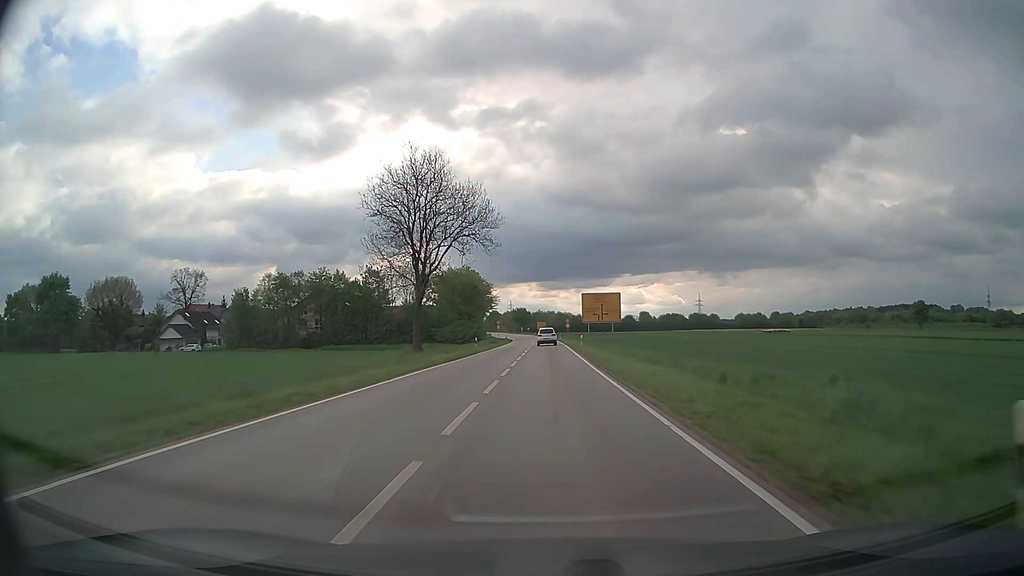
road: secondary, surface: asphalt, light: Day
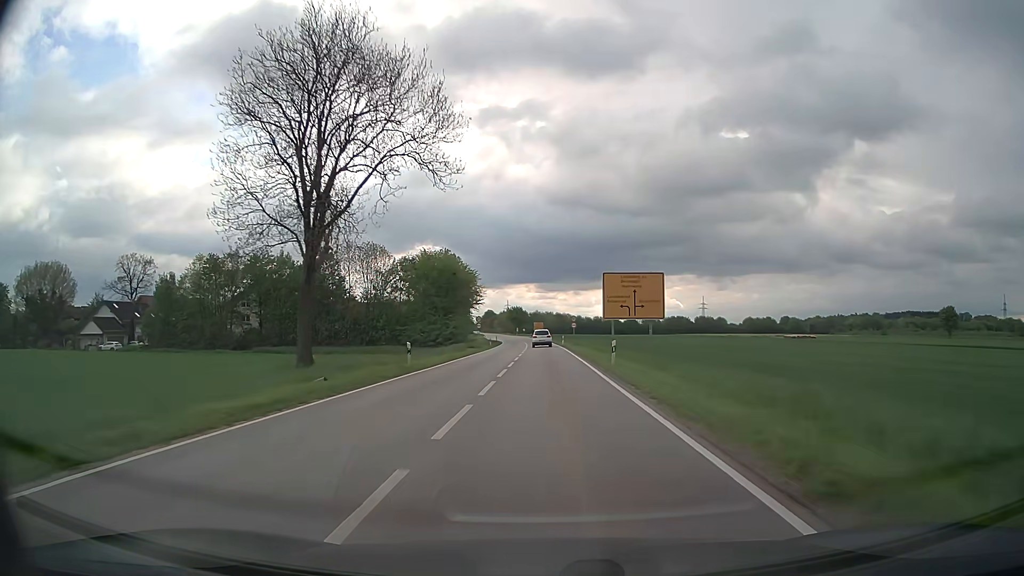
(0.0, +24.5) m; 0°
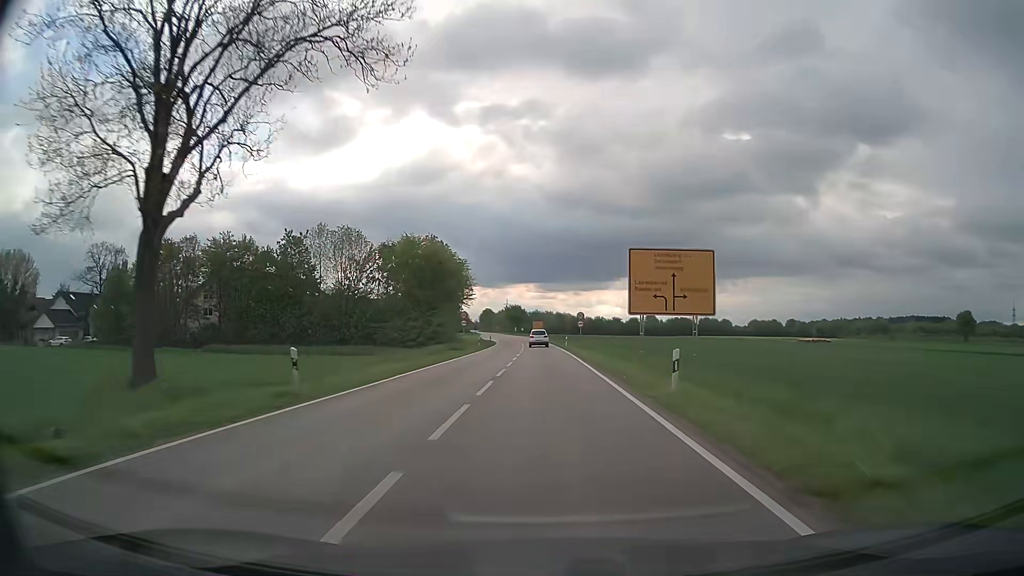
(0.0, +12.2) m; 0°
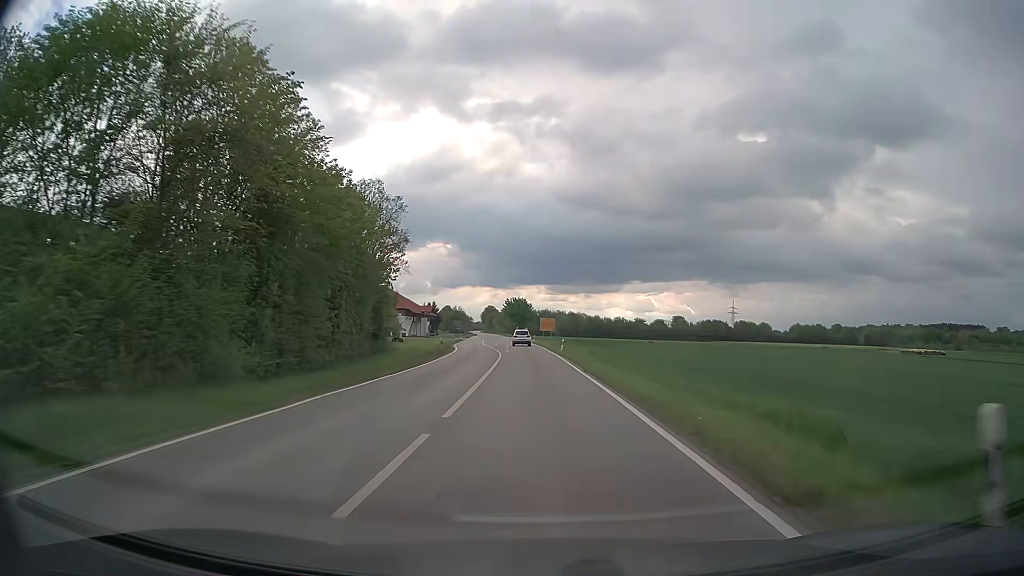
(-0.3, +57.5) m; -1°
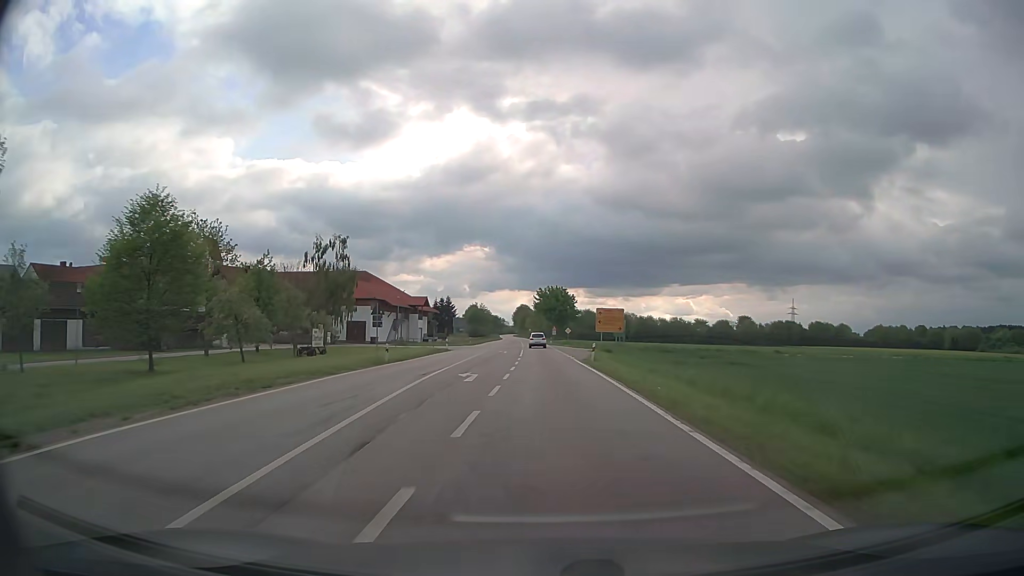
(-1.9, +57.0) m; -3°
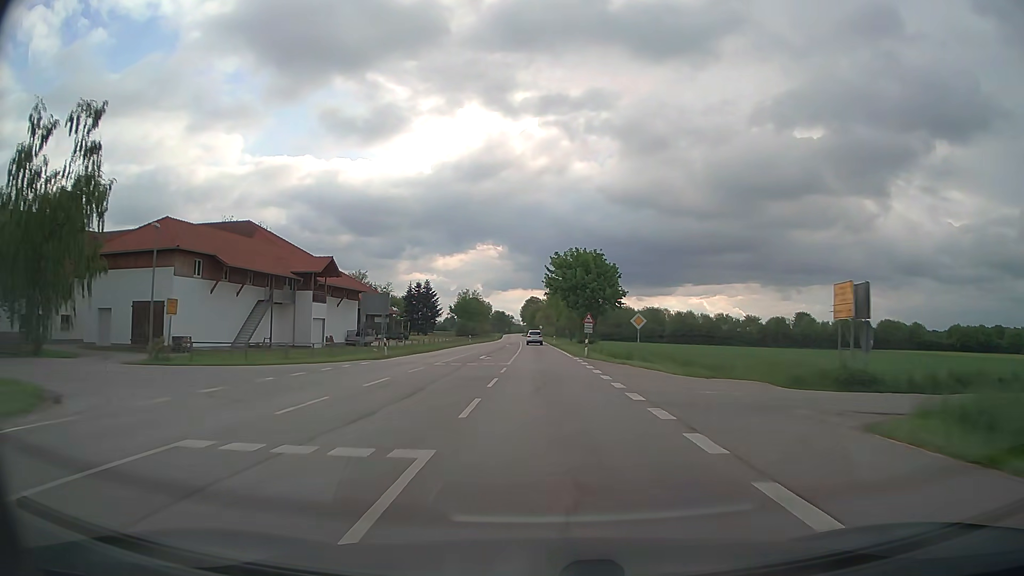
(-0.5, +57.8) m; -1°
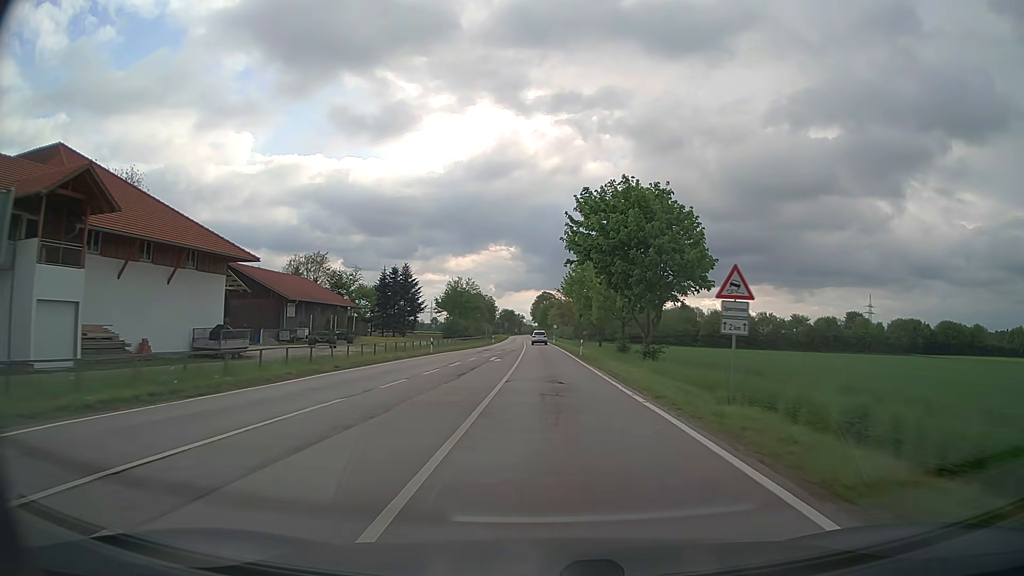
(-0.3, +35.6) m; -1°
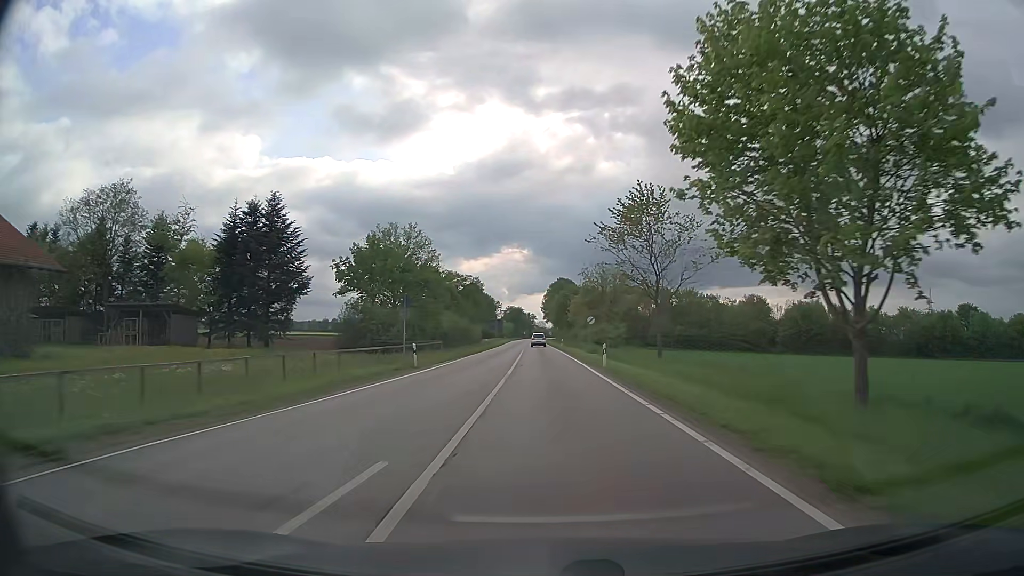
(-0.6, +61.1) m; -1°
(0, +10) (0, +20) (0, +30) (0, +40) (0, +50) (0, +60) (-1, +70) (-1, +80) (-1, +90) (-1, +100) m
